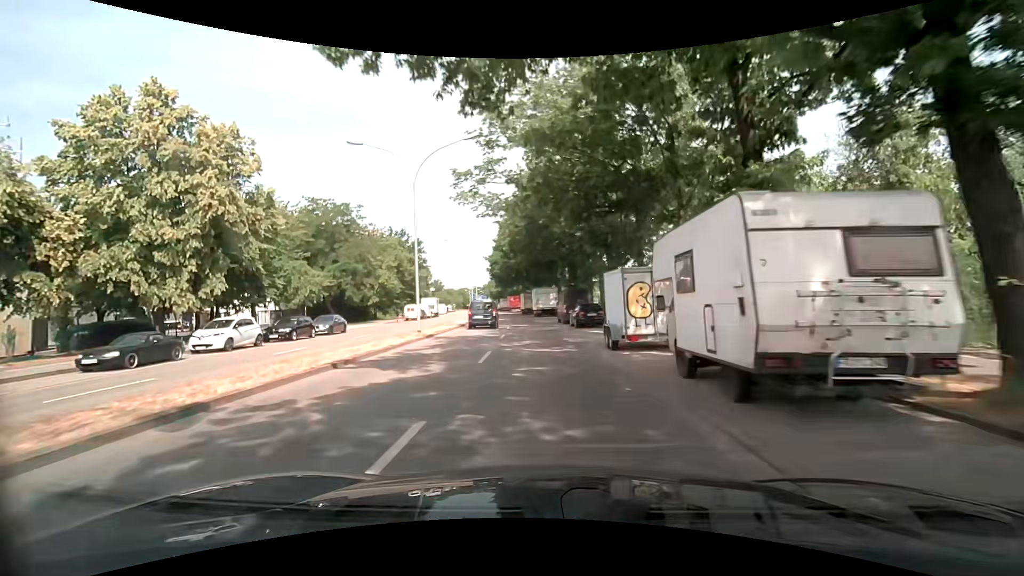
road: secondary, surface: asphalt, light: Day
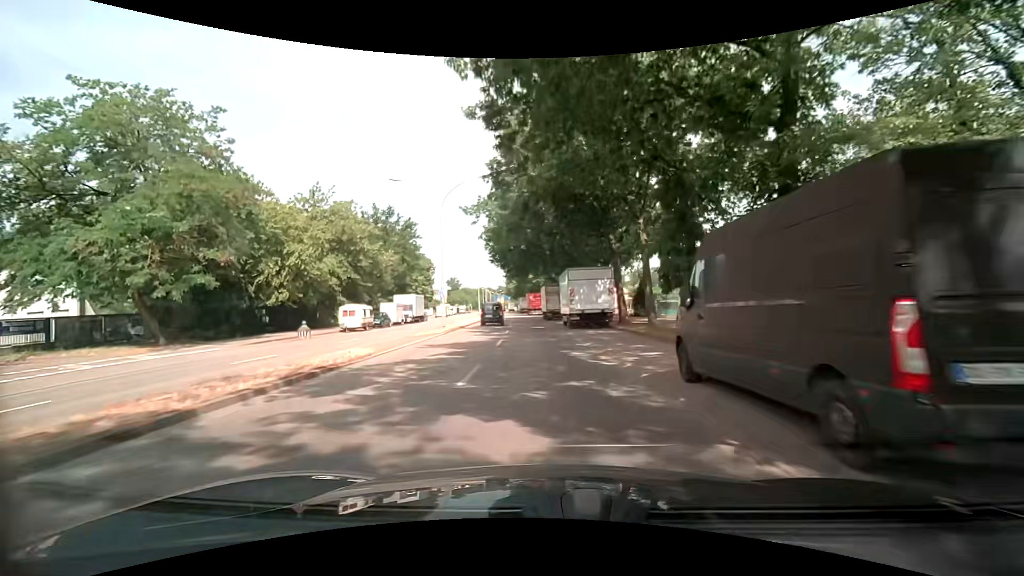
(-0.8, +30.4) m; -3°
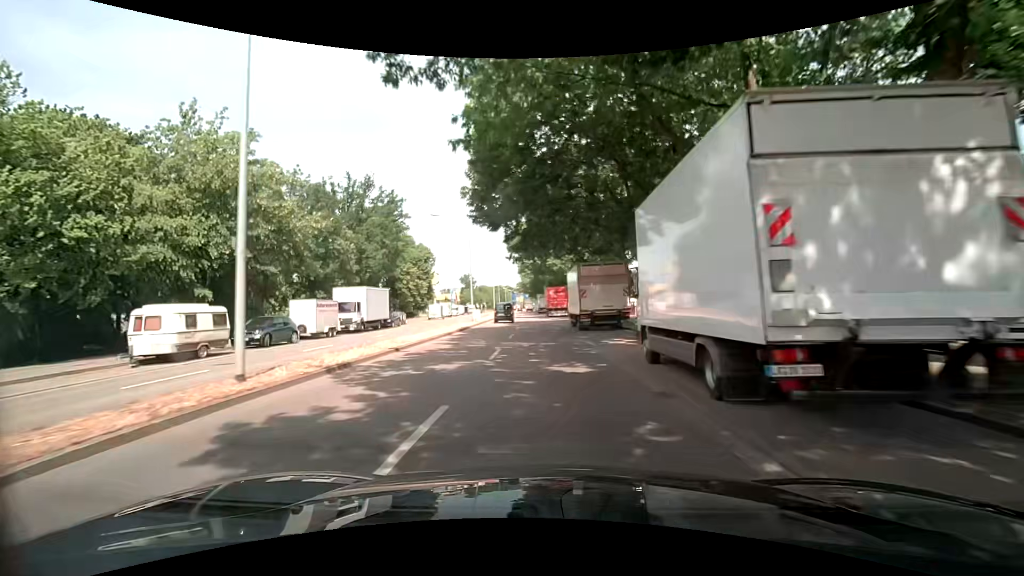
(-0.2, +22.9) m; -2°
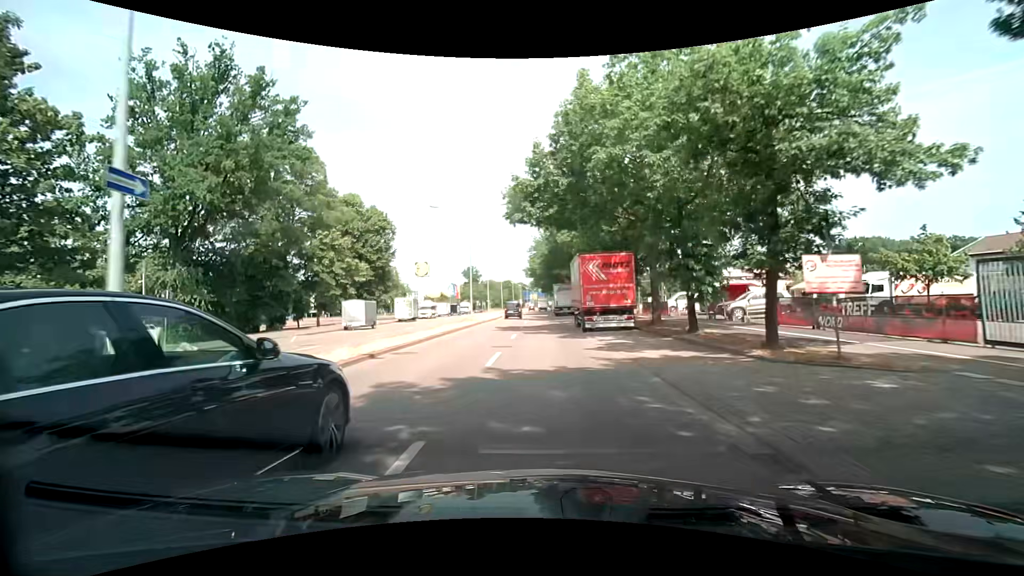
(-0.8, +37.9) m; -2°
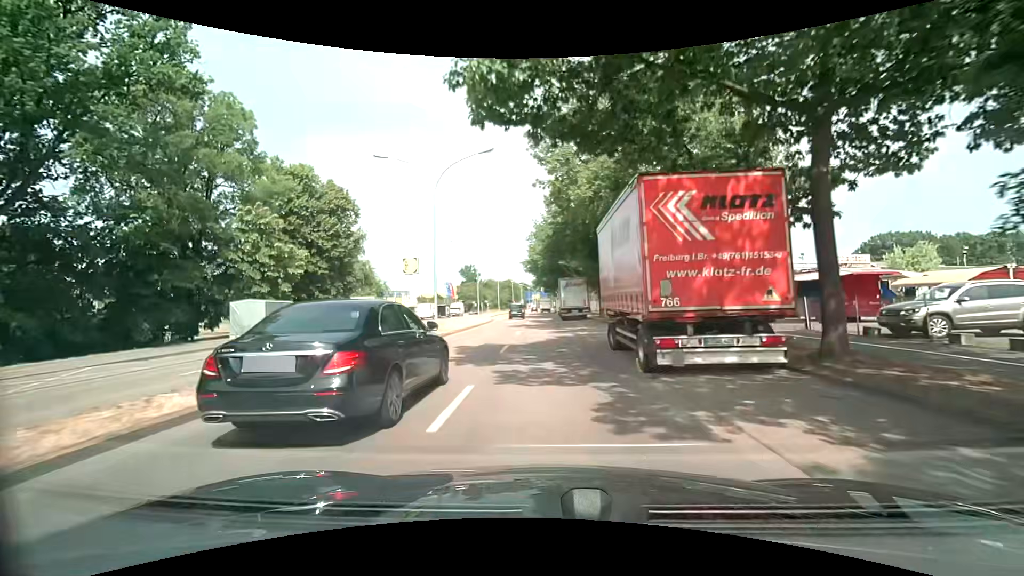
(+0.1, +14.5) m; +1°
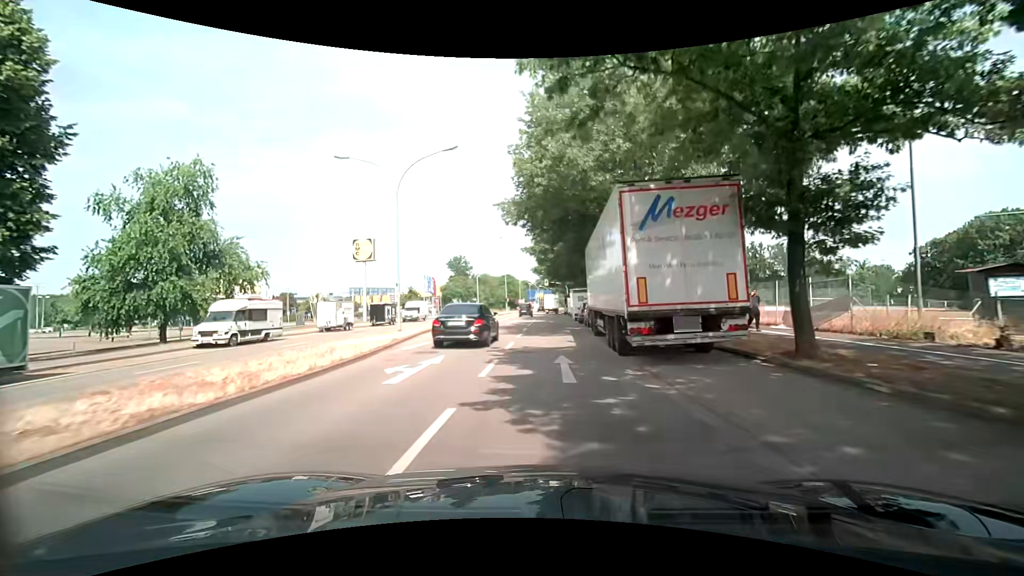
(-0.4, +34.9) m; -1°
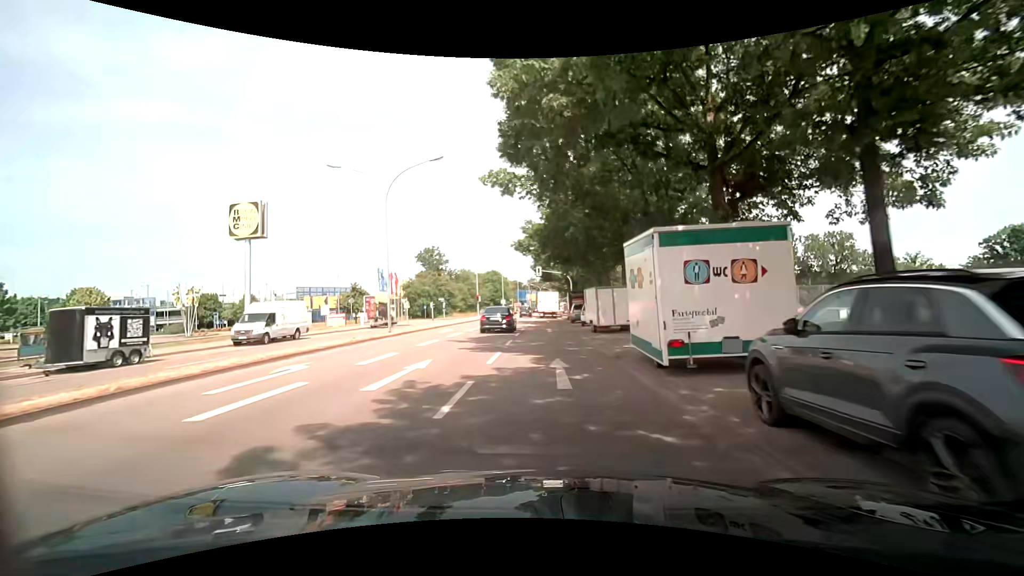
(-0.1, +33.5) m; 0°
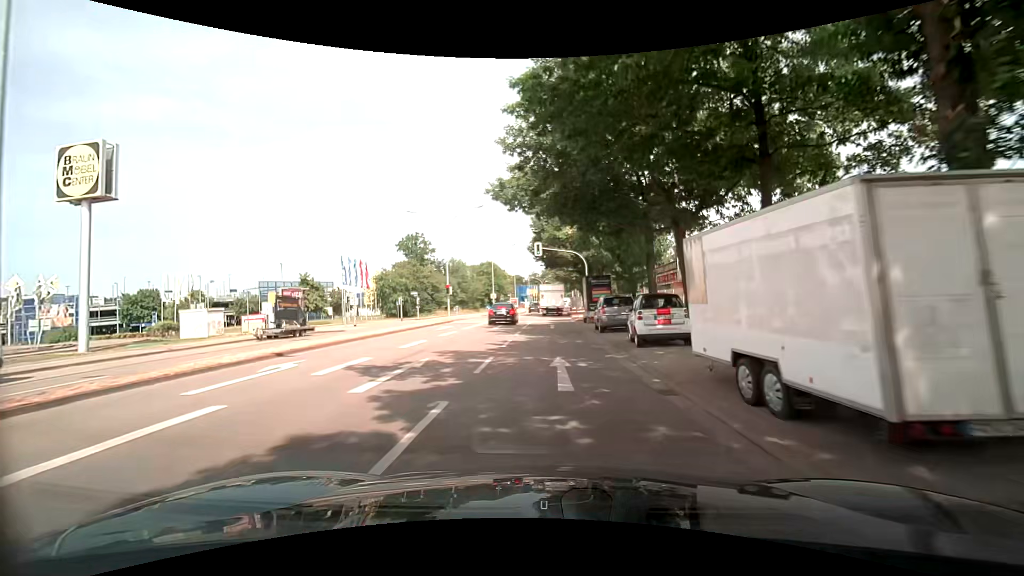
(+0.1, +20.3) m; 0°
(0, +10) (0, +20) (0, +30) (0, +40) (0, +50) (0, +60) (+1, +70) (+1, +80) (+1, +90) (+2, +100) m
